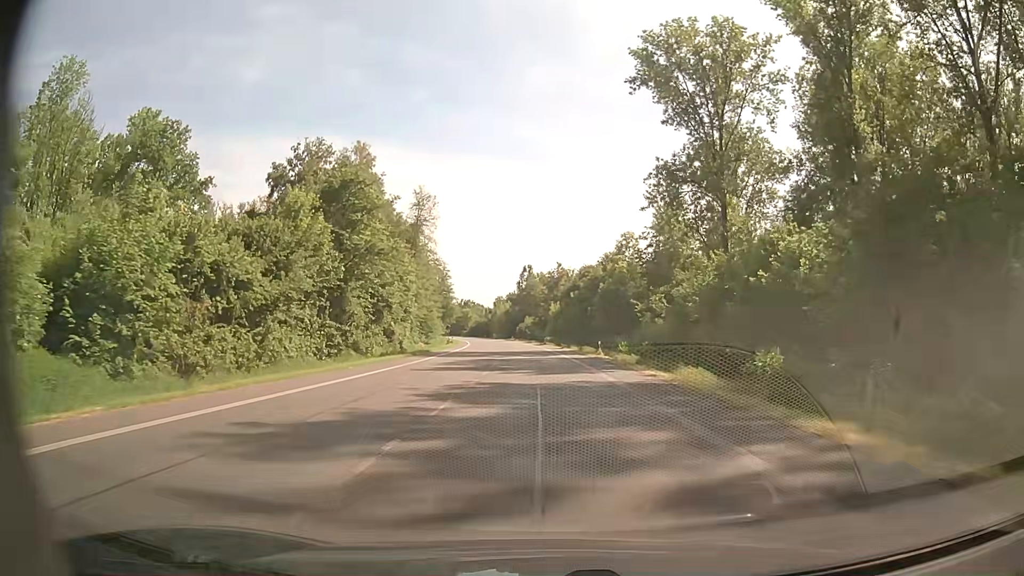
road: primary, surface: asphalt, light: Day
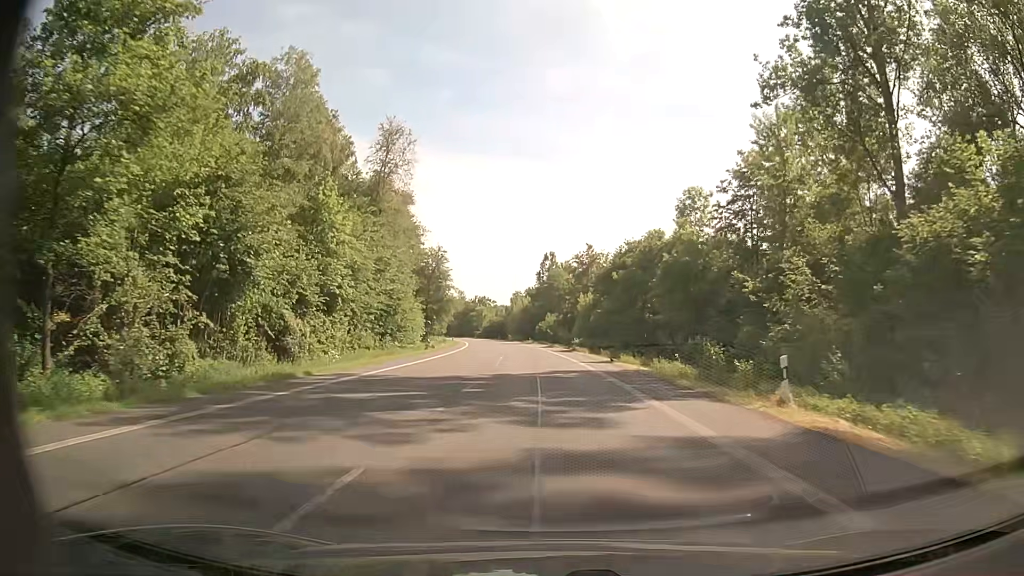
(-0.5, +31.8) m; -2°
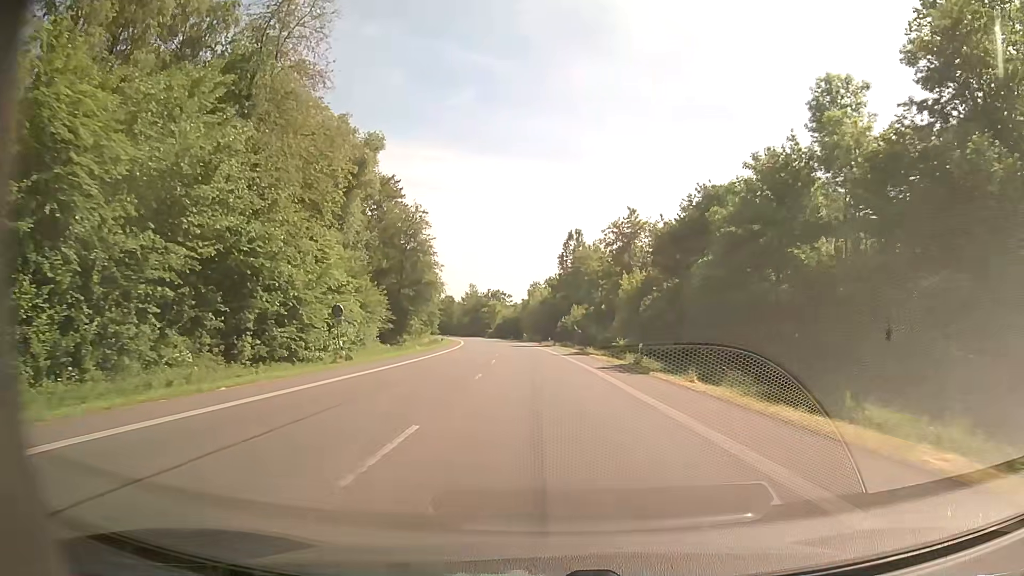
(-0.5, +32.0) m; -2°
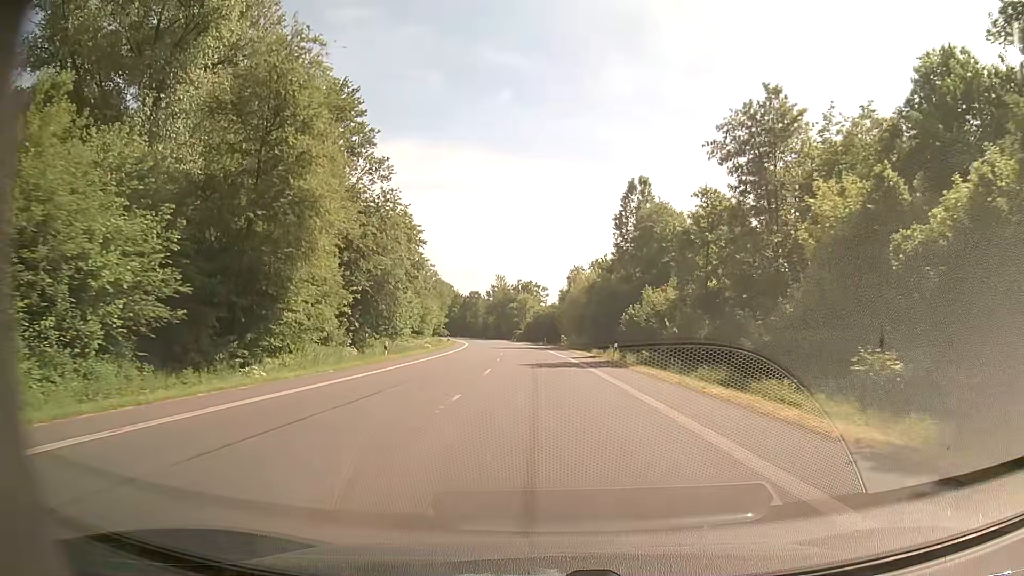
(-1.2, +42.9) m; -4°
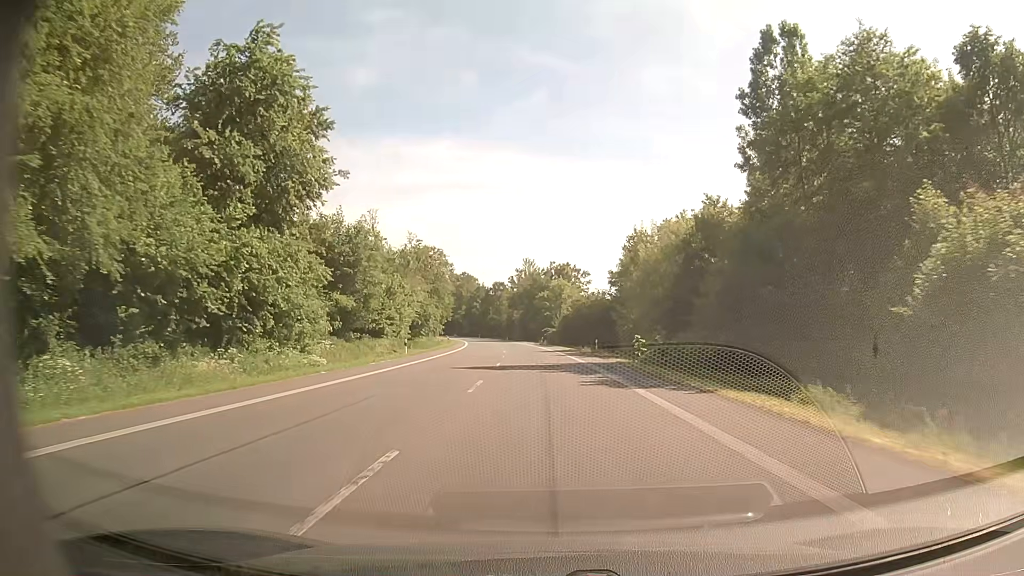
(-0.7, +43.0) m; -2°
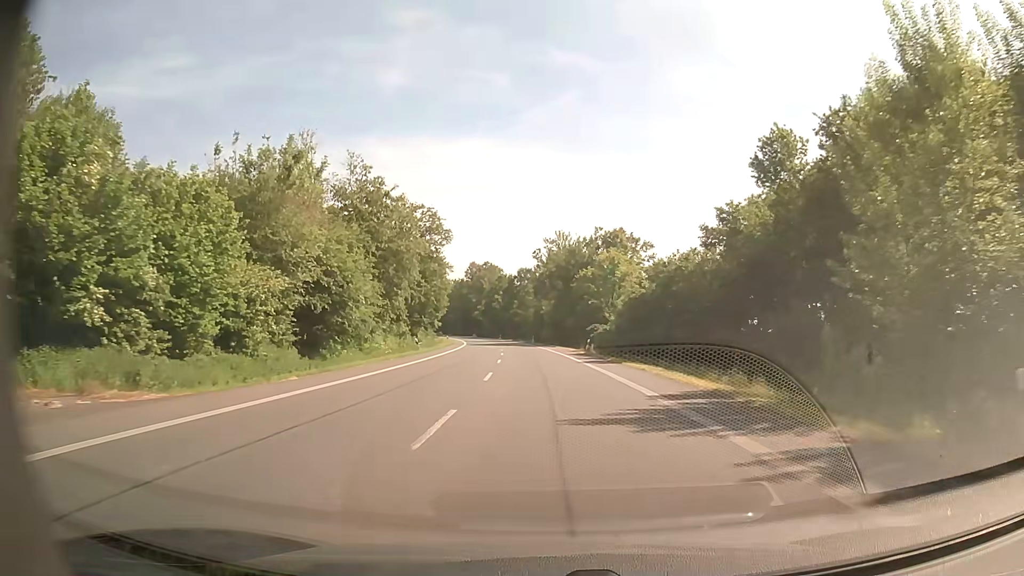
(-1.1, +43.0) m; -3°
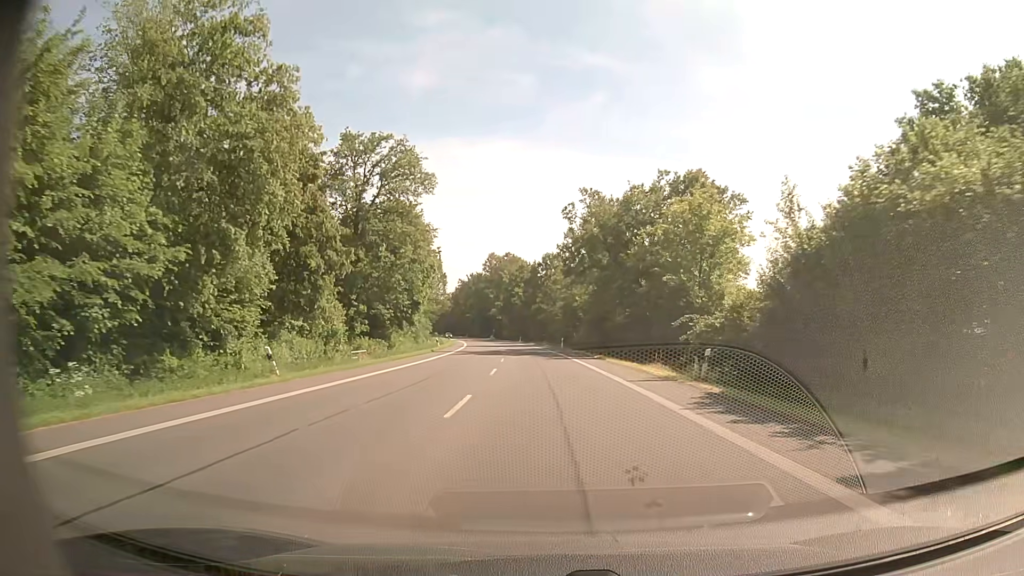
(-0.7, +32.3) m; -2°
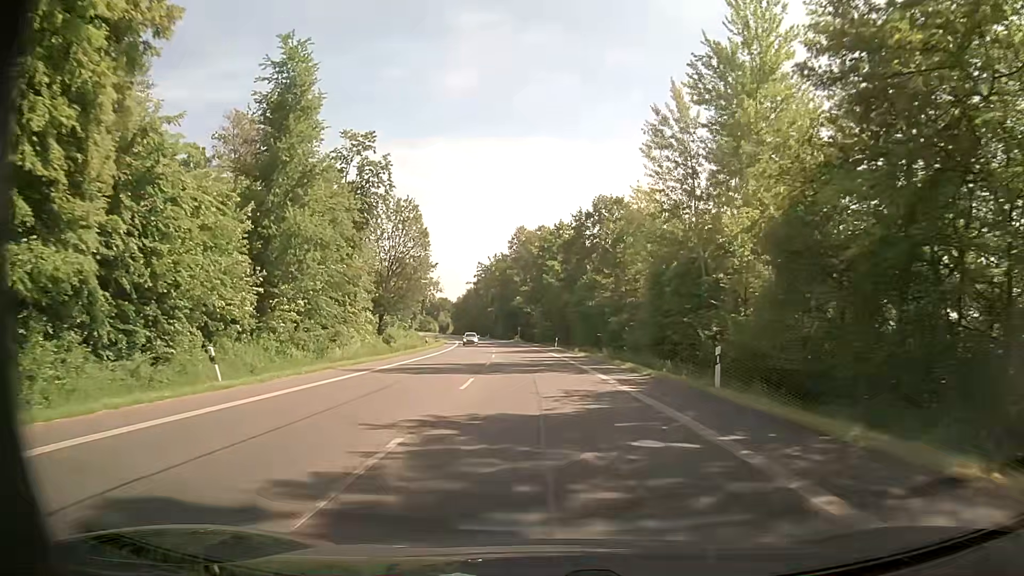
(-1.6, +53.8) m; -4°
(0, +10) (0, +20) (-1, +30) (-1, +40) (-2, +50) (-3, +60) (-4, +70) (-5, +80) (-6, +90) (-7, +100) m
